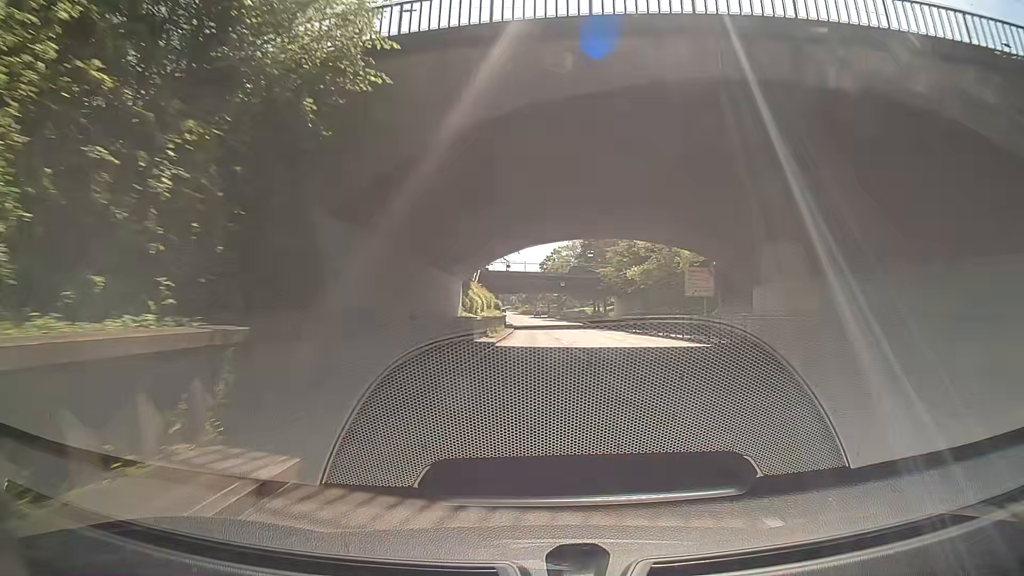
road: trunk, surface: asphalt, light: Day
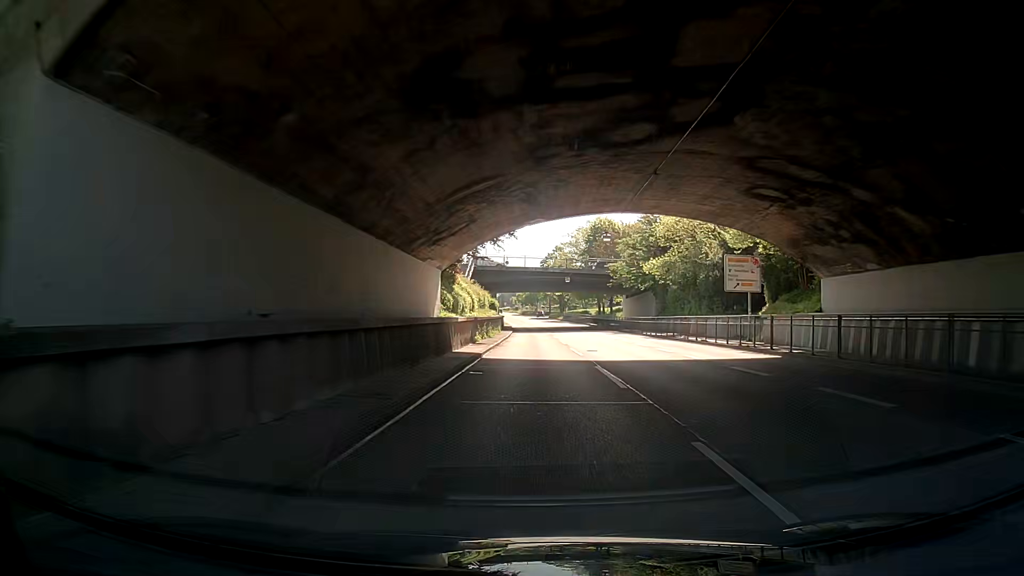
(-0.1, +9.3) m; -1°
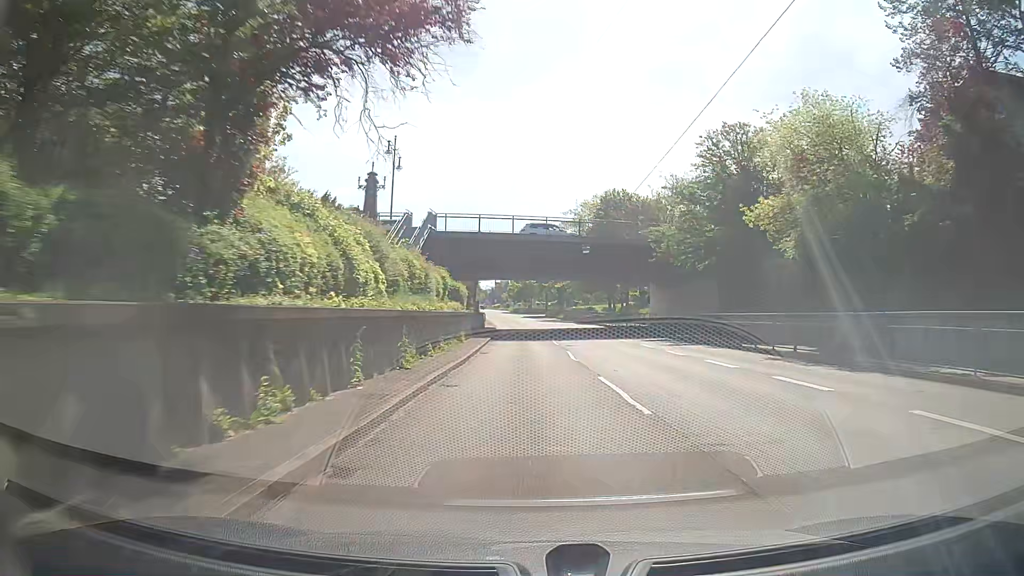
(0.0, +27.8) m; -2°
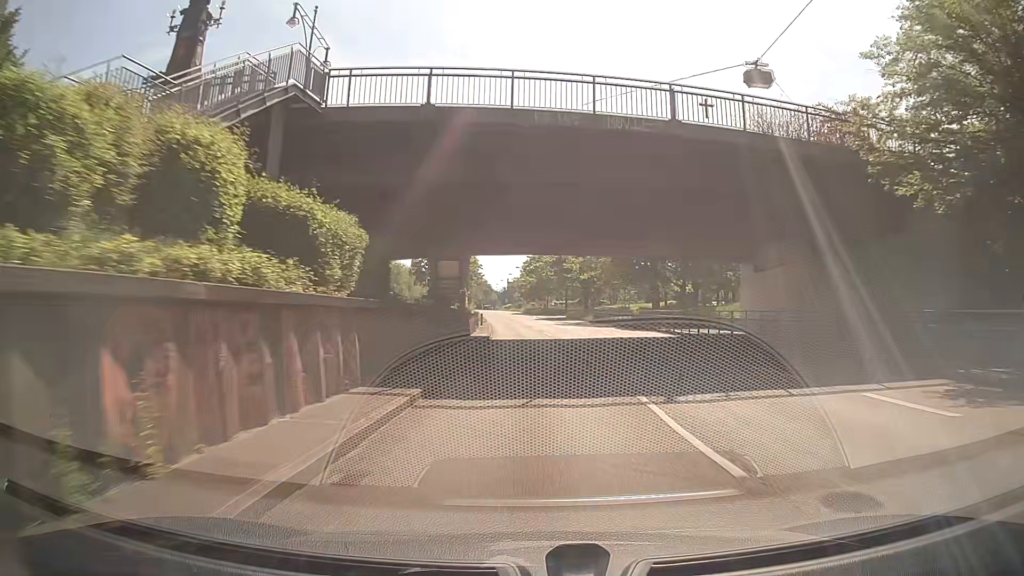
(+0.7, +27.9) m; +1°
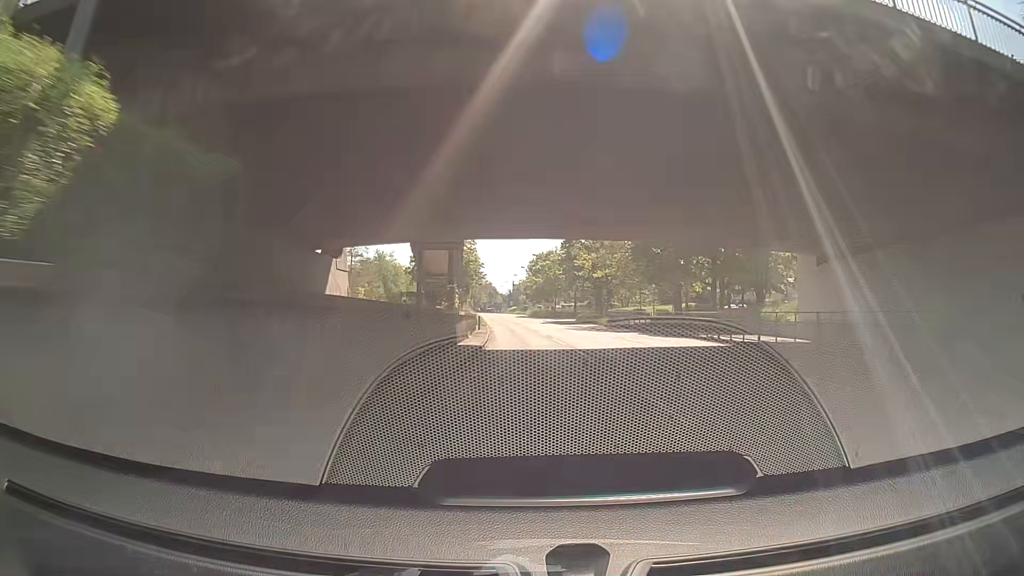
(0.0, +9.3) m; -1°
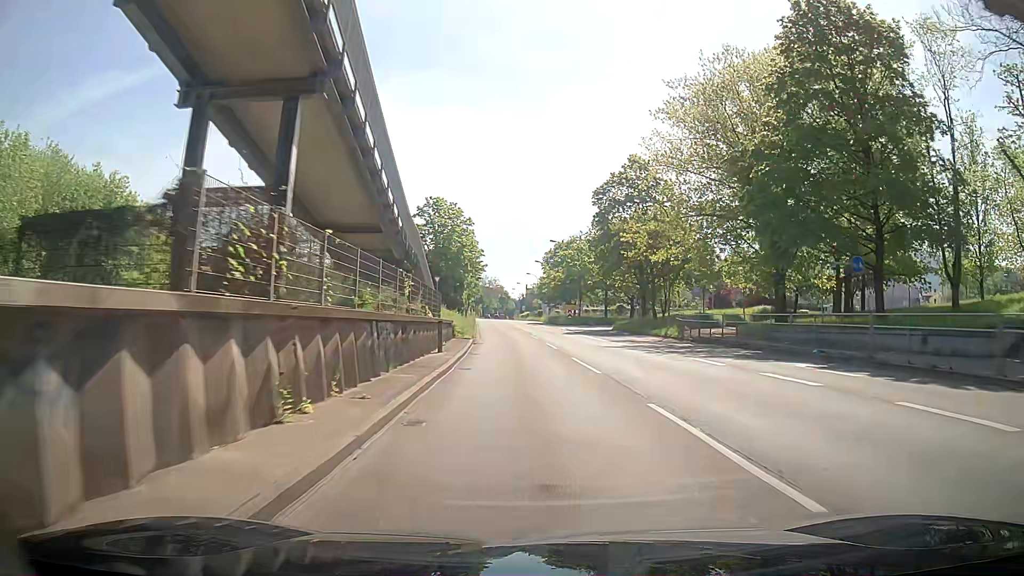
(-0.2, +27.7) m; -1°
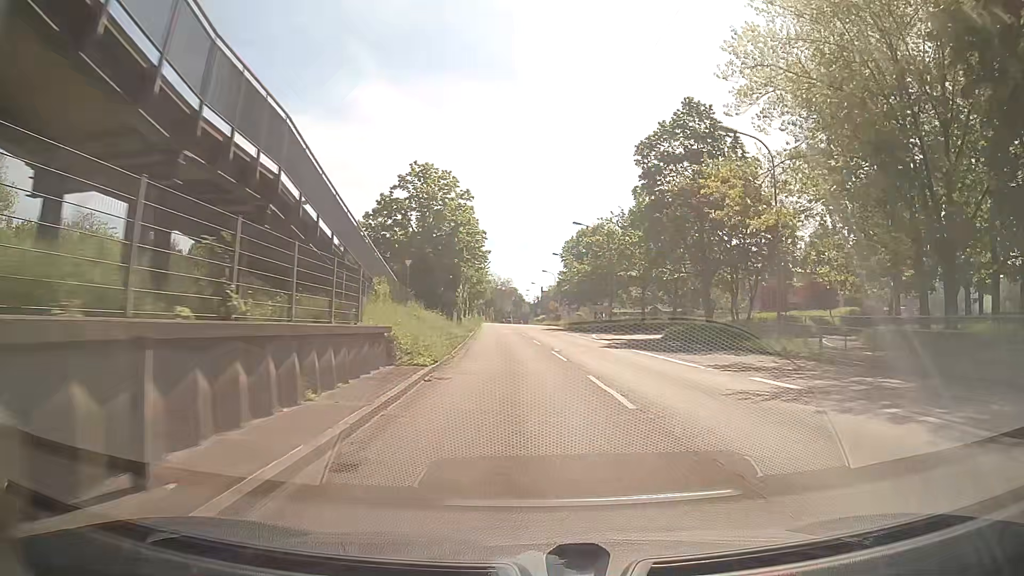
(0.0, +18.4) m; -2°
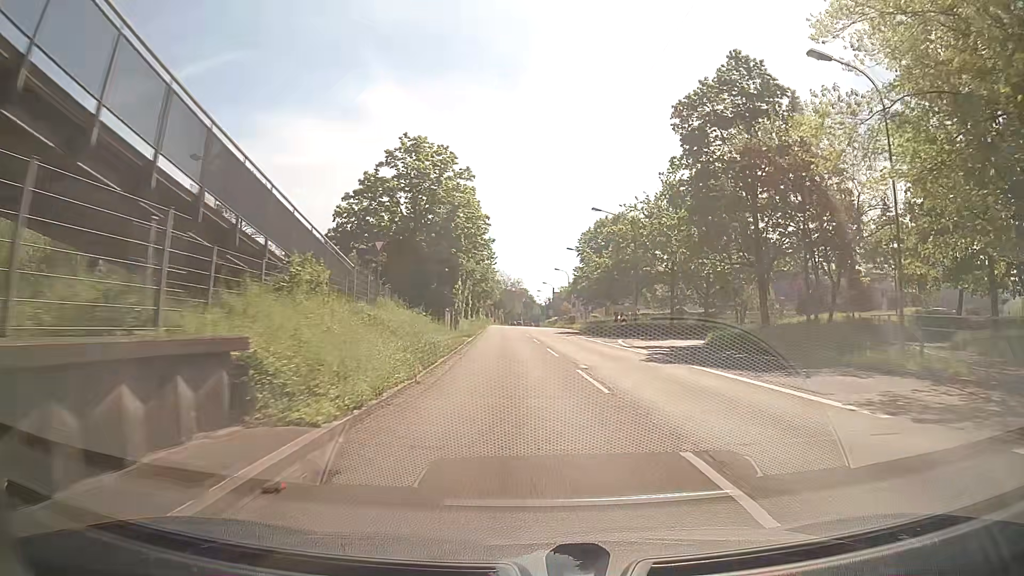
(-0.1, +9.2) m; -1°
(0, +10) (0, +20) (-1, +30) (-1, +40) (-2, +50) (-2, +60) (-3, +70) (-4, +80) (-4, +90) (-5, +100) m
